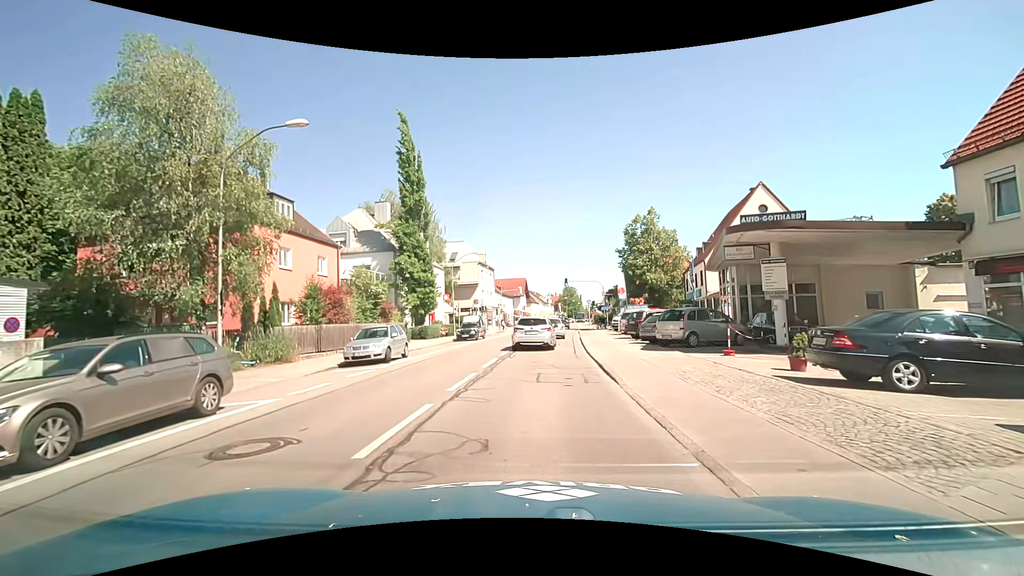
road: secondary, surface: asphalt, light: Day
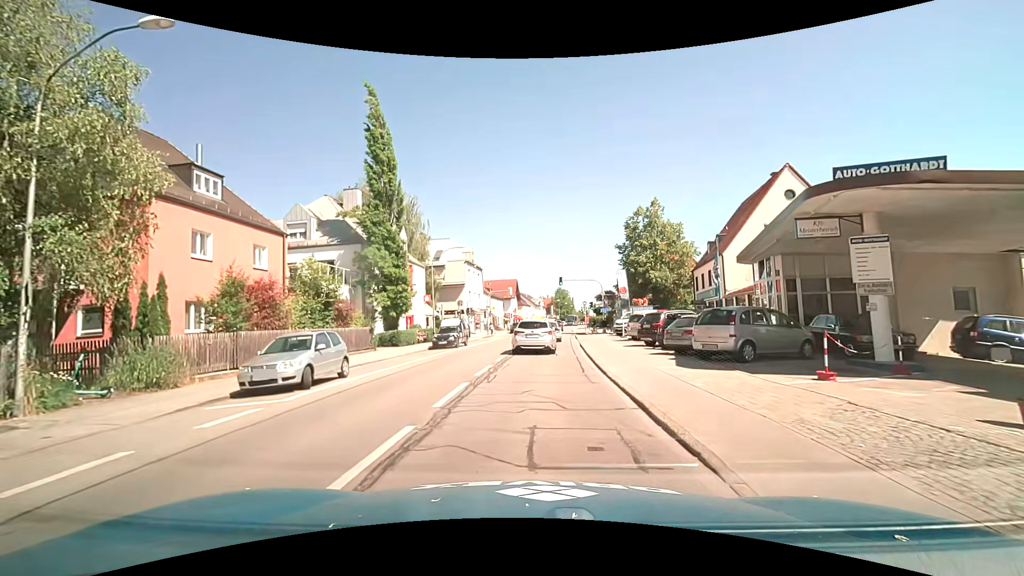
(0.0, +6.0) m; 0°
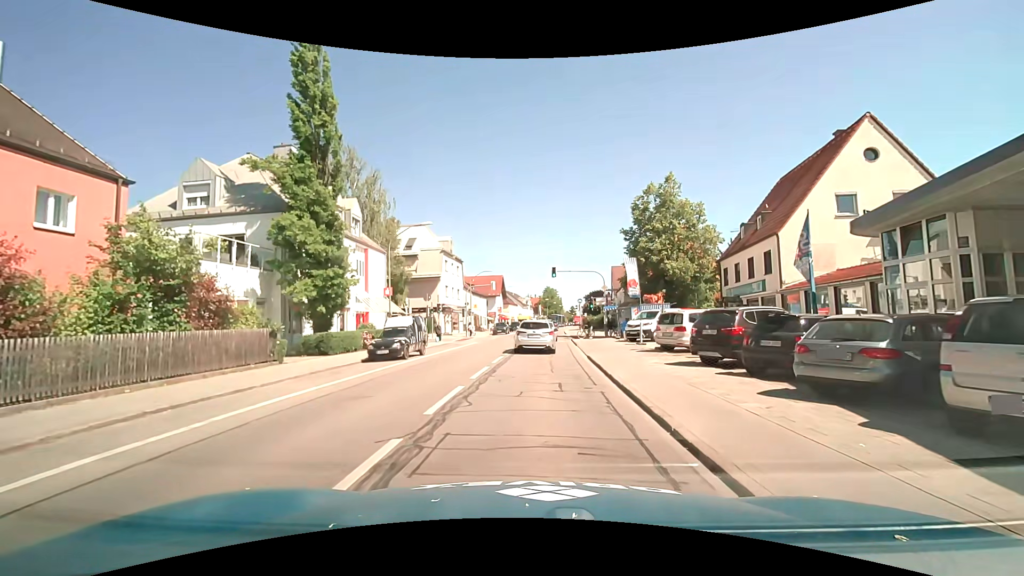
(+0.2, +9.8) m; +3°
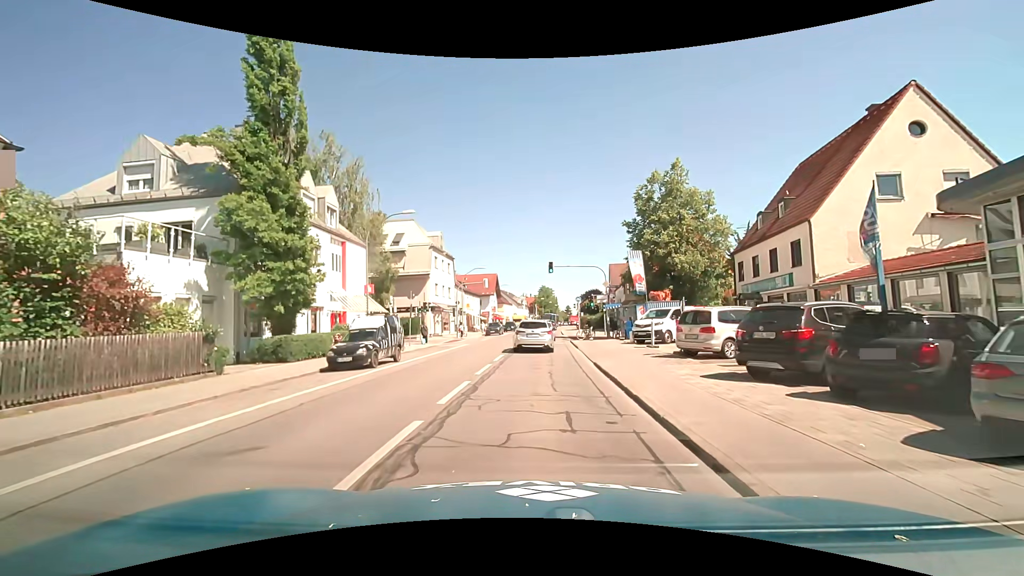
(0.0, +3.6) m; -1°
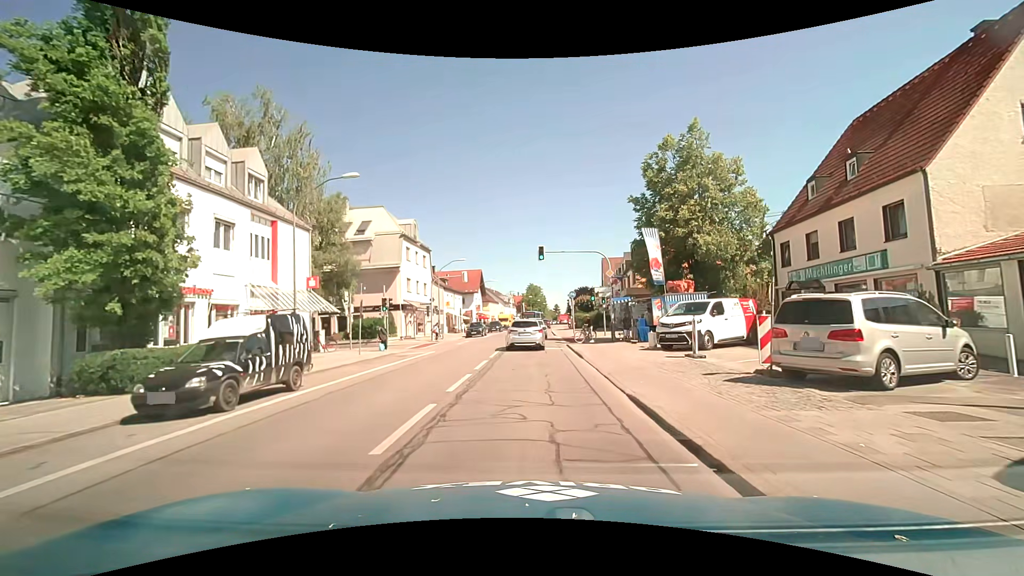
(+0.2, +7.6) m; +2°
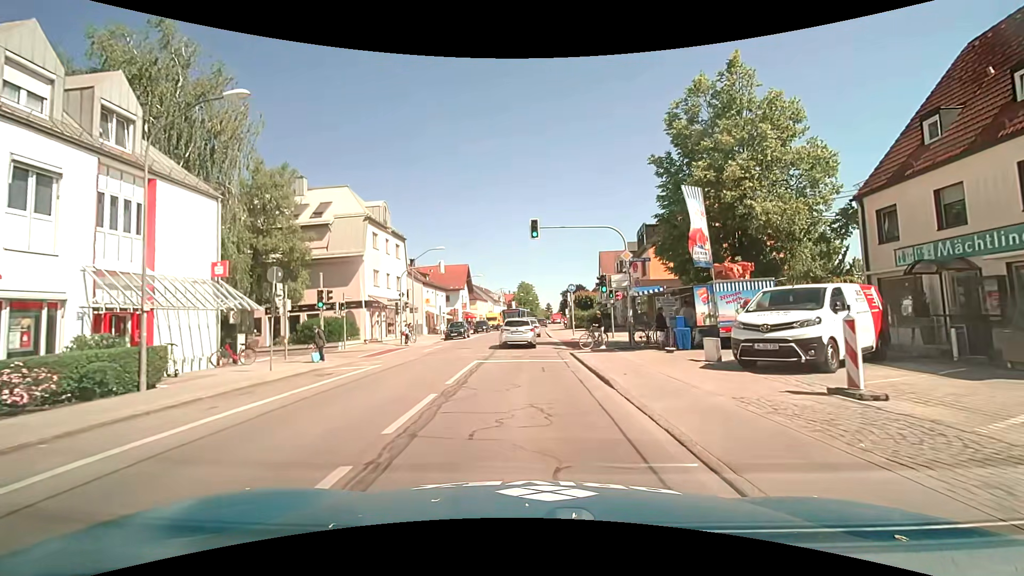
(+0.1, +8.0) m; +1°
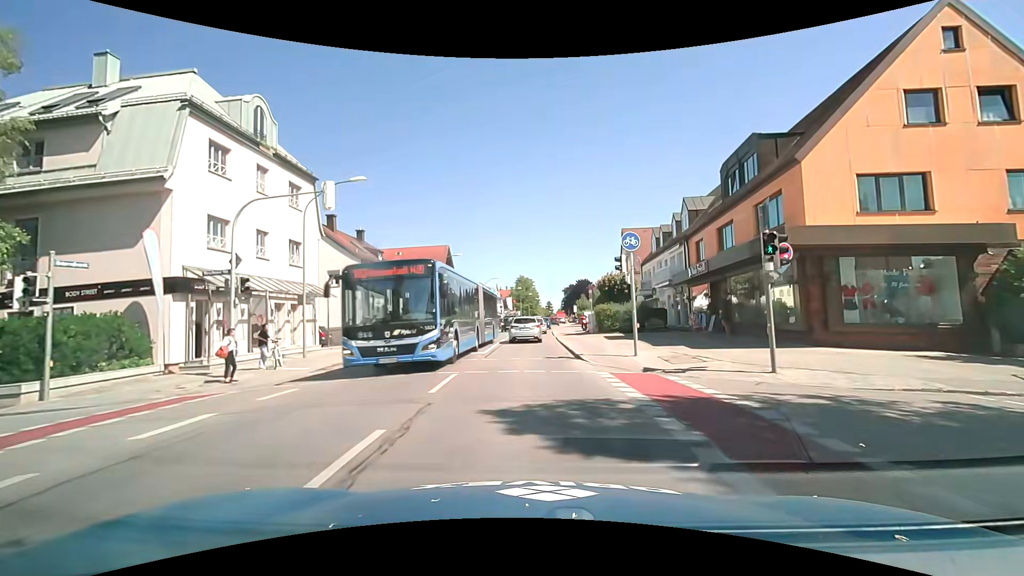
(-0.1, +21.8) m; 0°
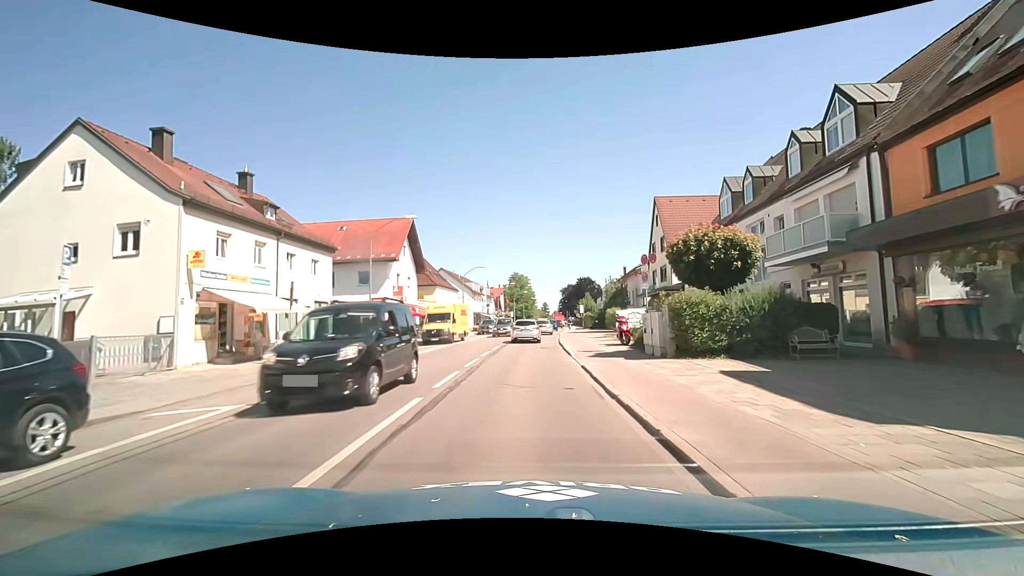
(+0.1, +19.2) m; 0°
(0, +10) (0, +20) (+1, +30) (+1, +40) (+2, +50) (+3, +60) (+4, +70) (+5, +80) (+6, +90) (+7, +100) m
